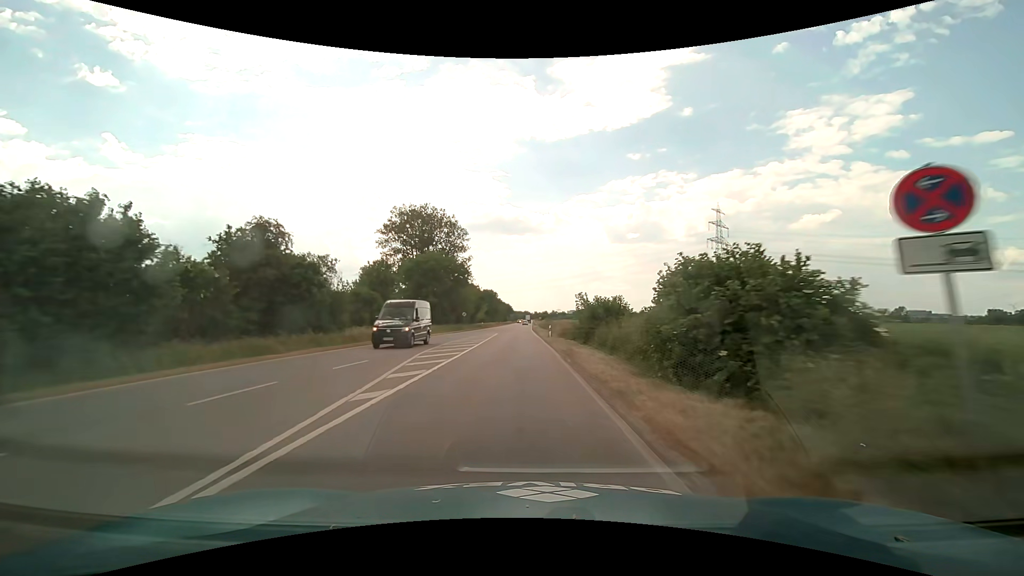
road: primary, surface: asphalt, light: Day
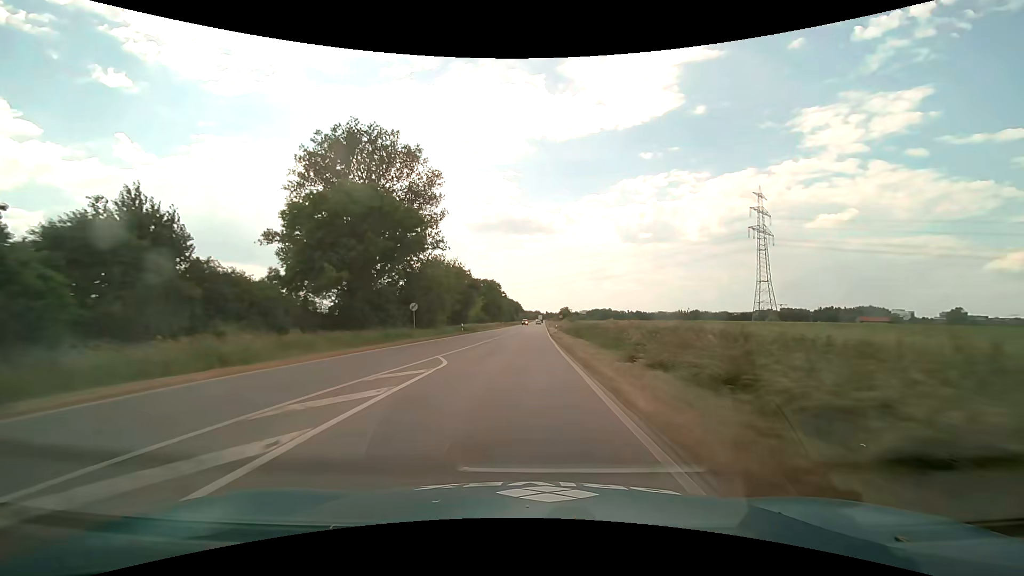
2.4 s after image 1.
(-0.5, +38.7) m; -1°
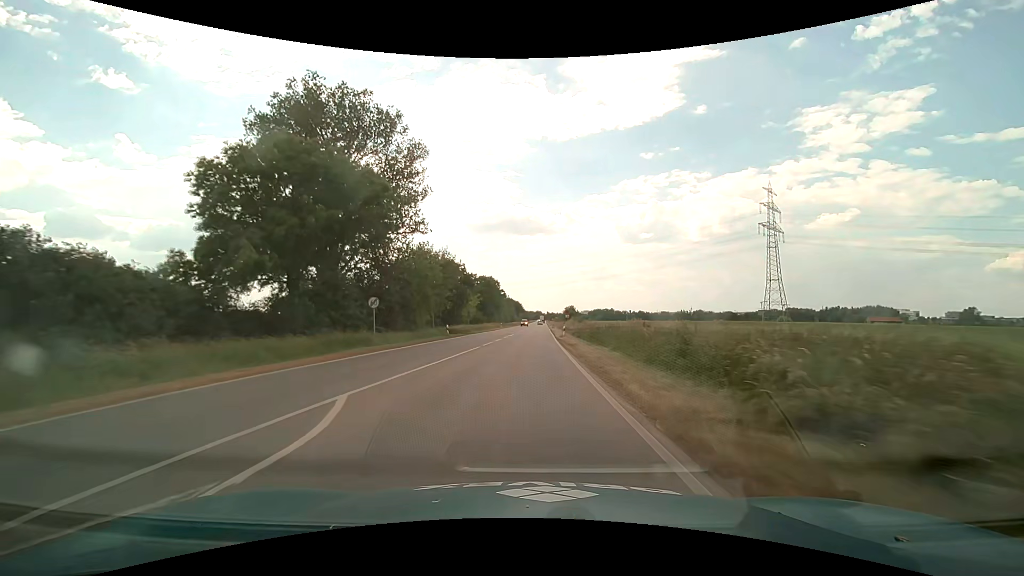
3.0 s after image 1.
(0.0, +9.8) m; 0°
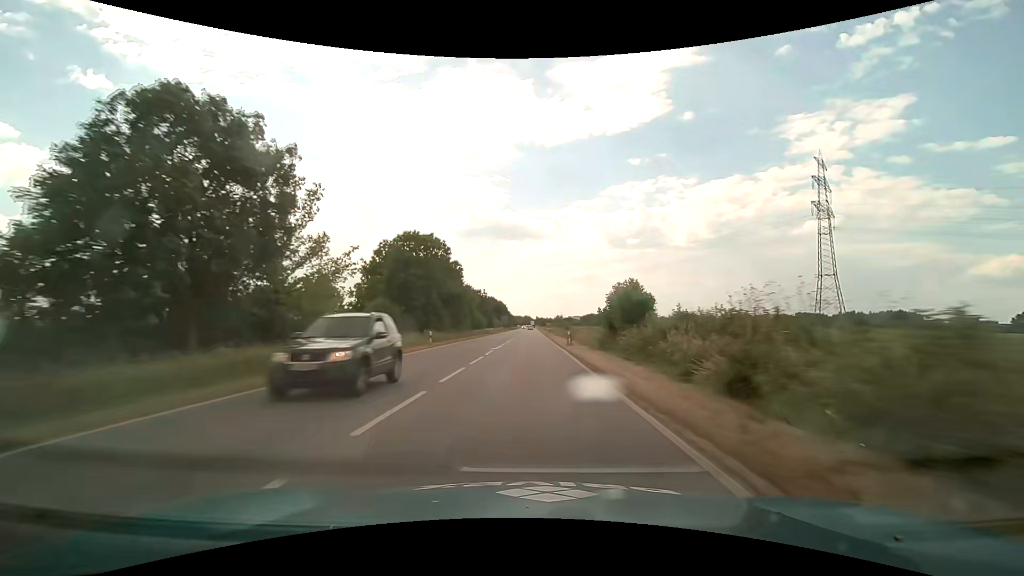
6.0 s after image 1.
(+0.7, +58.7) m; +1°
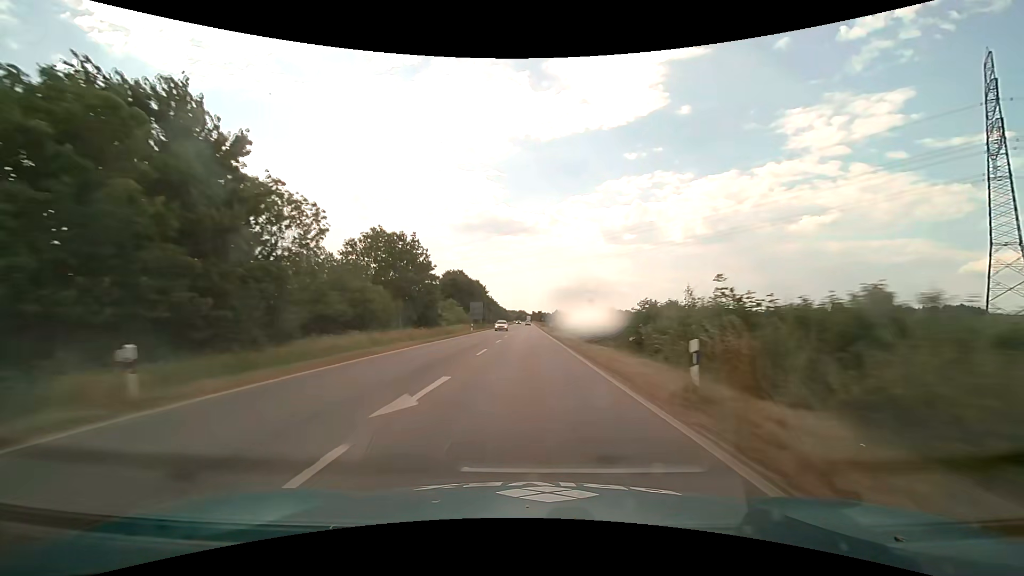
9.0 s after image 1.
(+0.3, +76.2) m; 0°
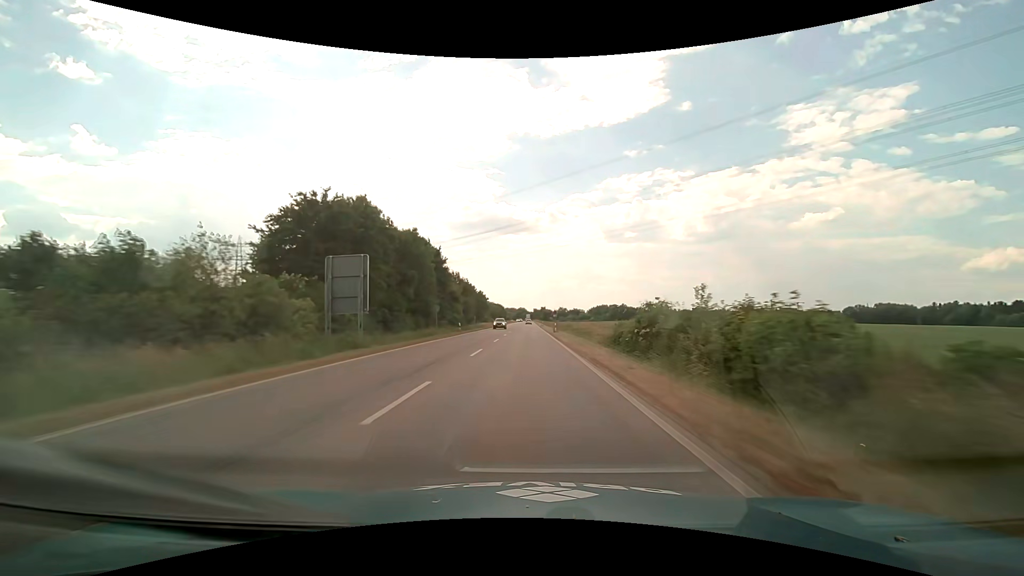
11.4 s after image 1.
(+0.1, +59.8) m; 0°
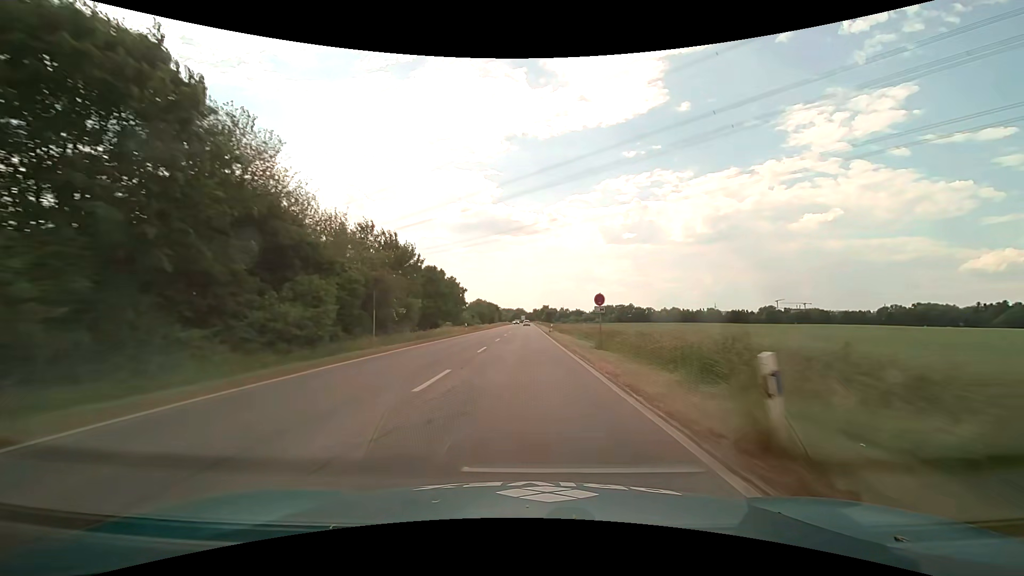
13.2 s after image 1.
(+0.1, +44.0) m; 0°
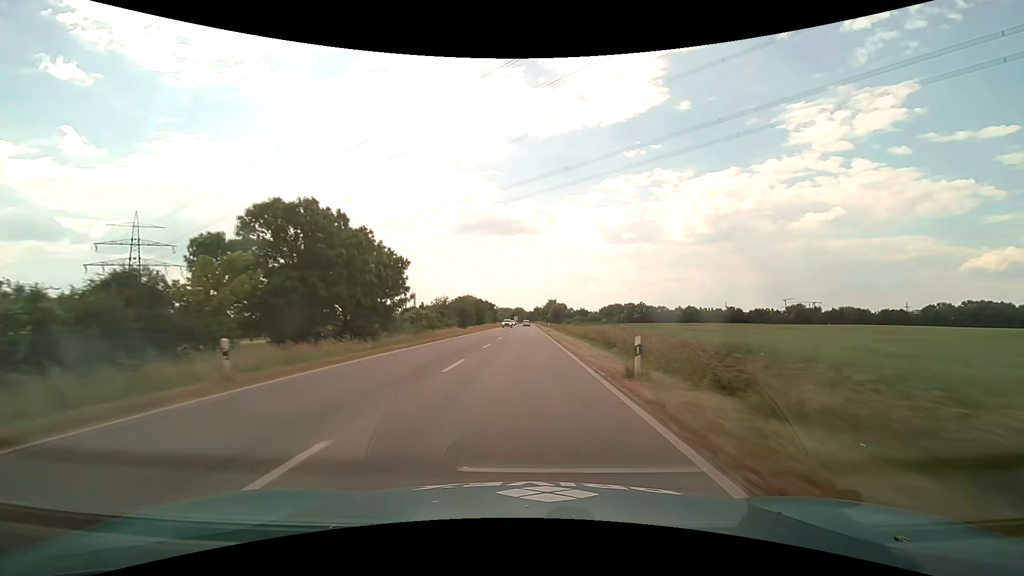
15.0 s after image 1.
(0.0, +43.6) m; 0°
(0, +10) (0, +20) (0, +30) (0, +40) (0, +50) (0, +60) (0, +70) (0, +80) (0, +90) (0, +100) m
